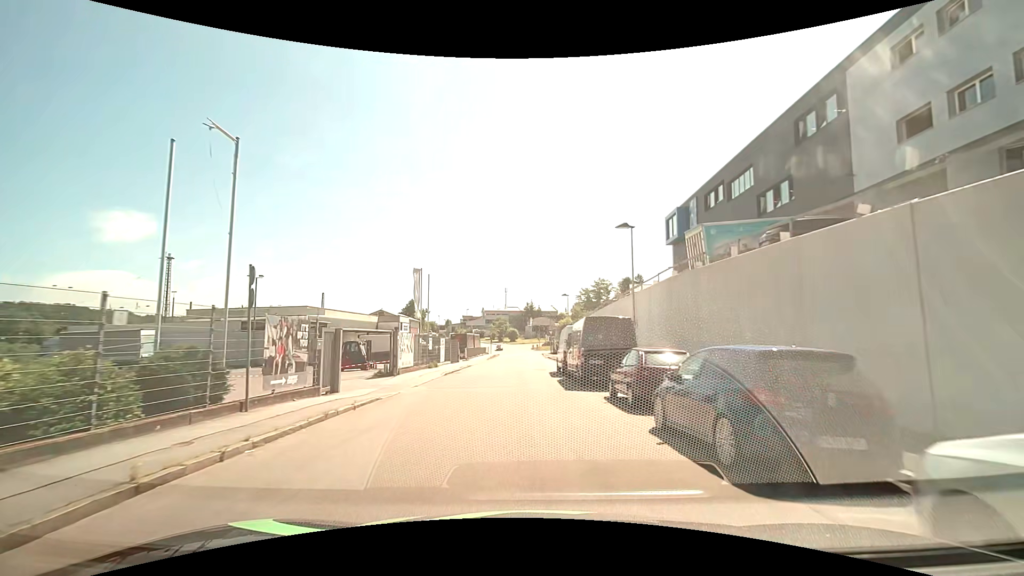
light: Day
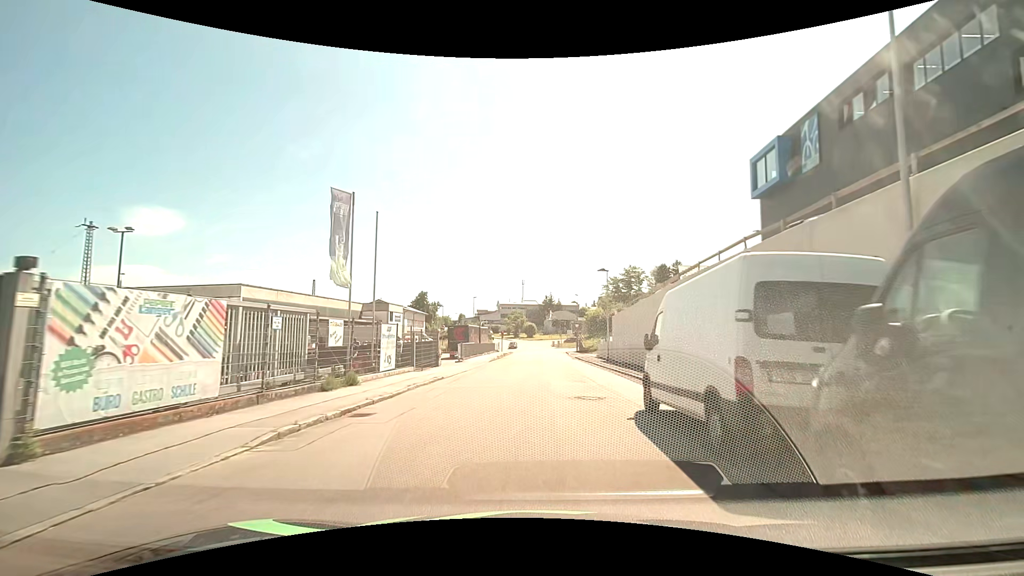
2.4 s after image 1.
(-0.4, +18.8) m; -2°
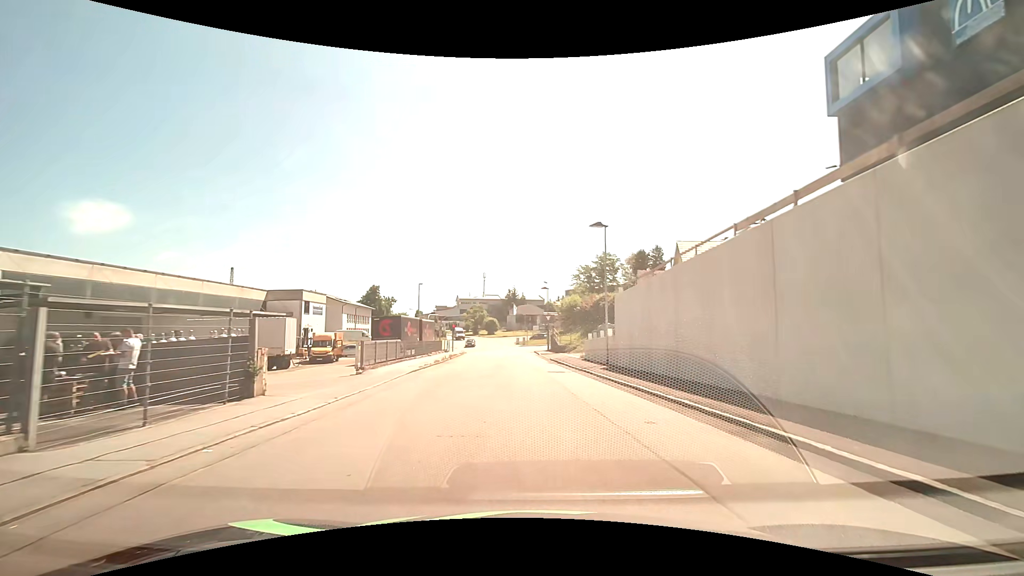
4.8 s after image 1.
(+0.3, +16.8) m; +4°
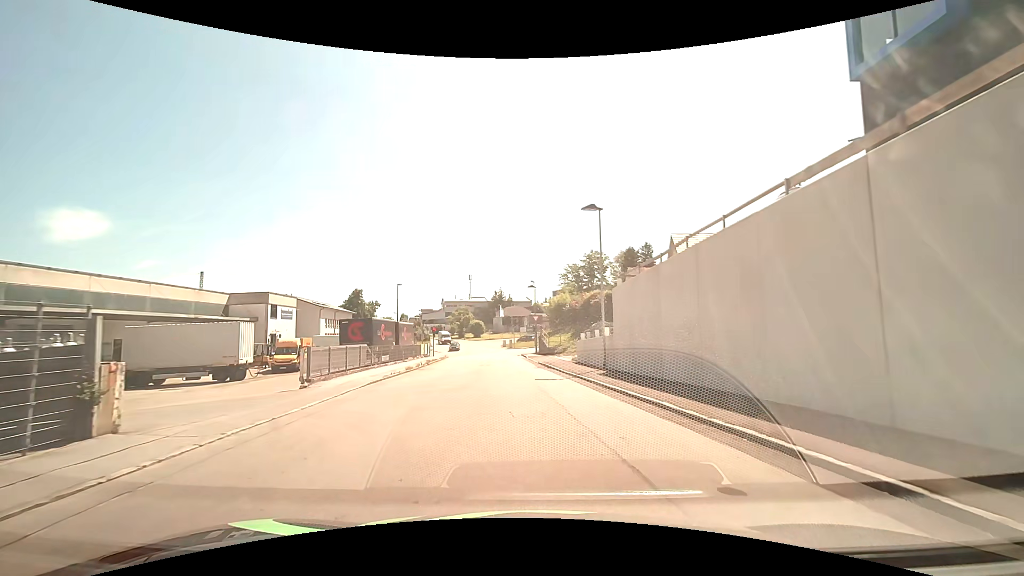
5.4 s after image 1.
(+0.1, +4.1) m; +2°
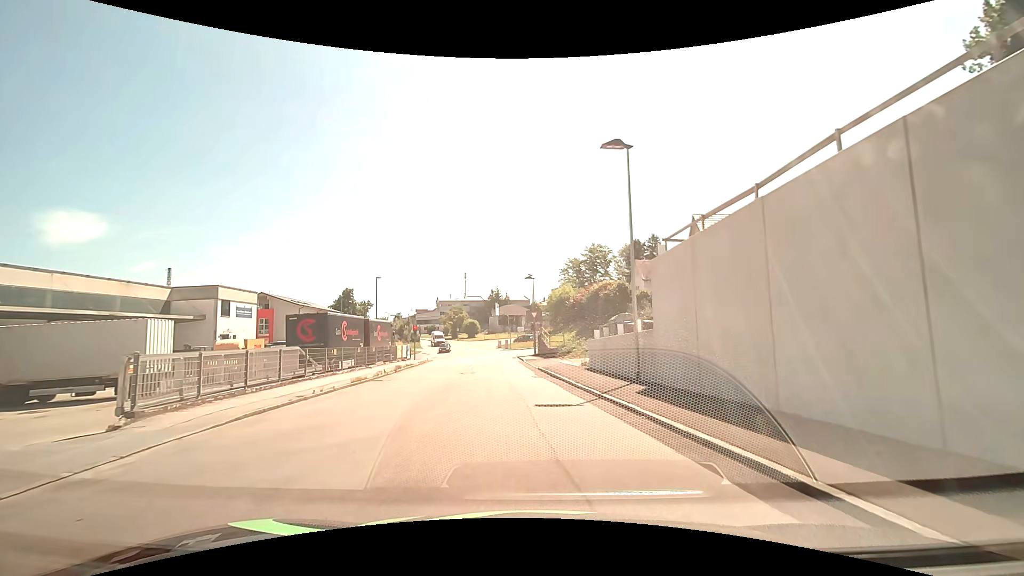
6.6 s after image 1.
(-0.1, +8.1) m; 0°
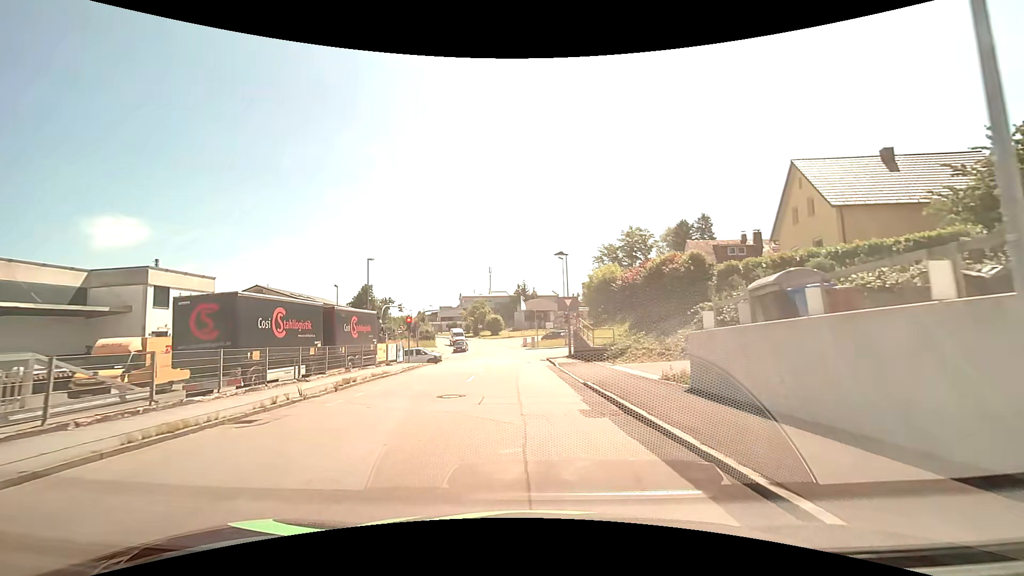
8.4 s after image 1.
(-0.2, +12.3) m; -3°
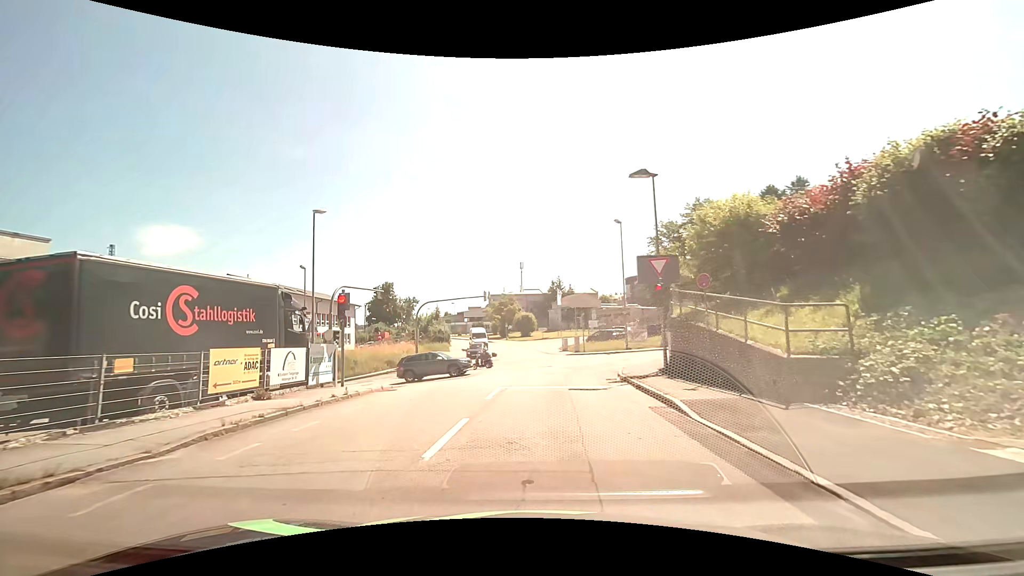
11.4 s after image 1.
(-0.7, +18.0) m; -3°
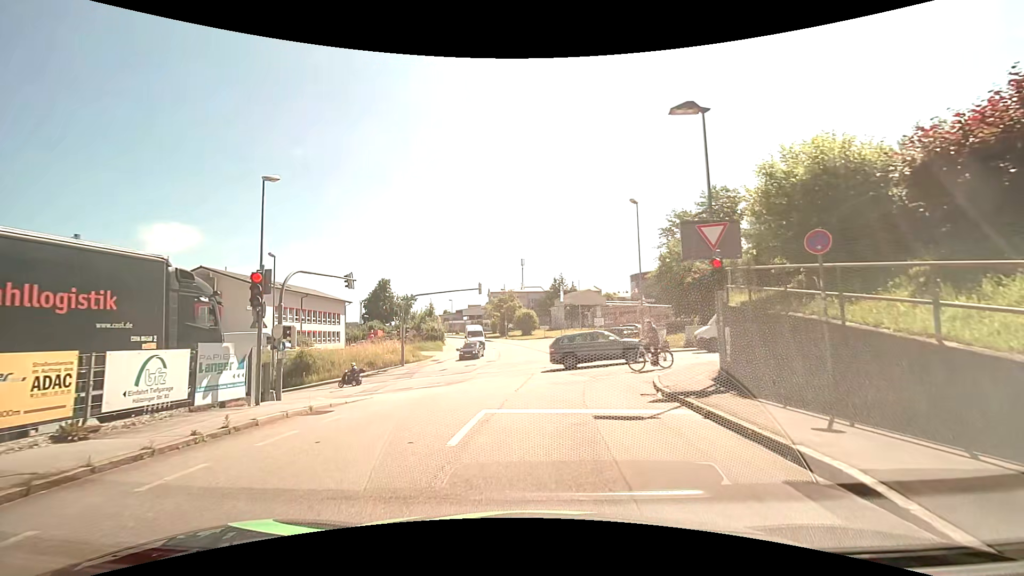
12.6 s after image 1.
(0.0, +5.4) m; 0°
